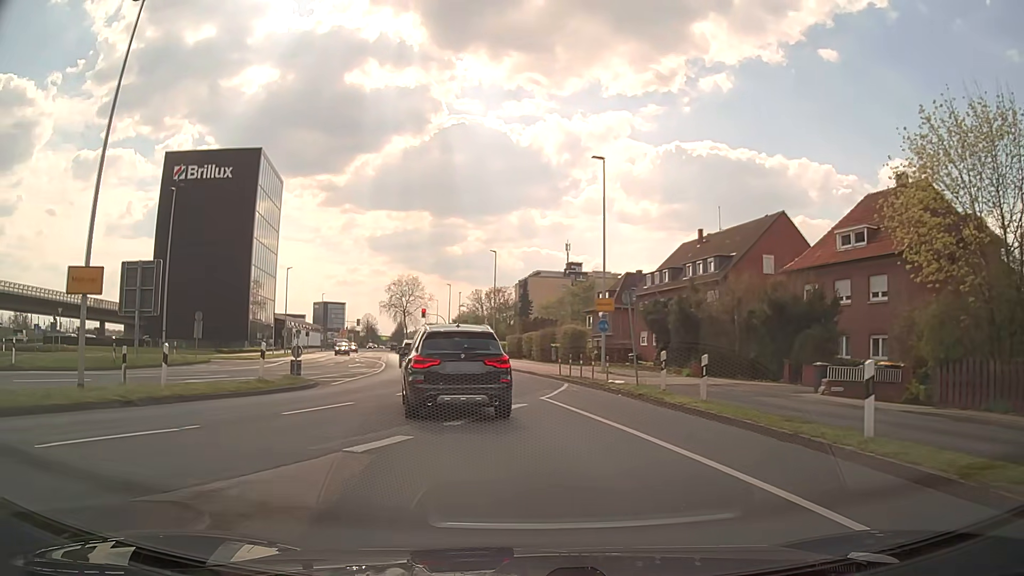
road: secondary_link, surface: asphalt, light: Day
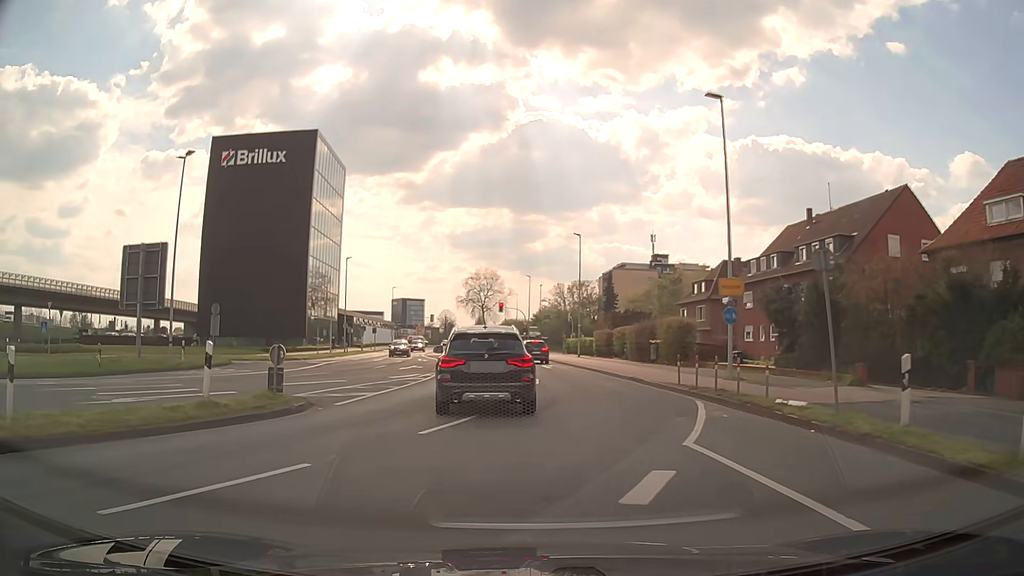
(-0.5, +8.3) m; -6°
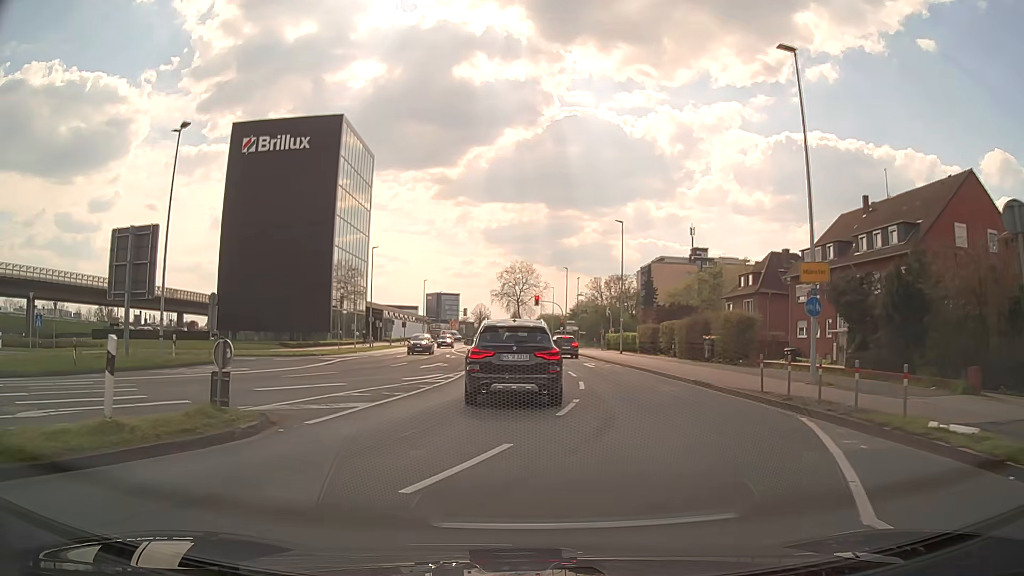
(-0.2, +4.3) m; -4°
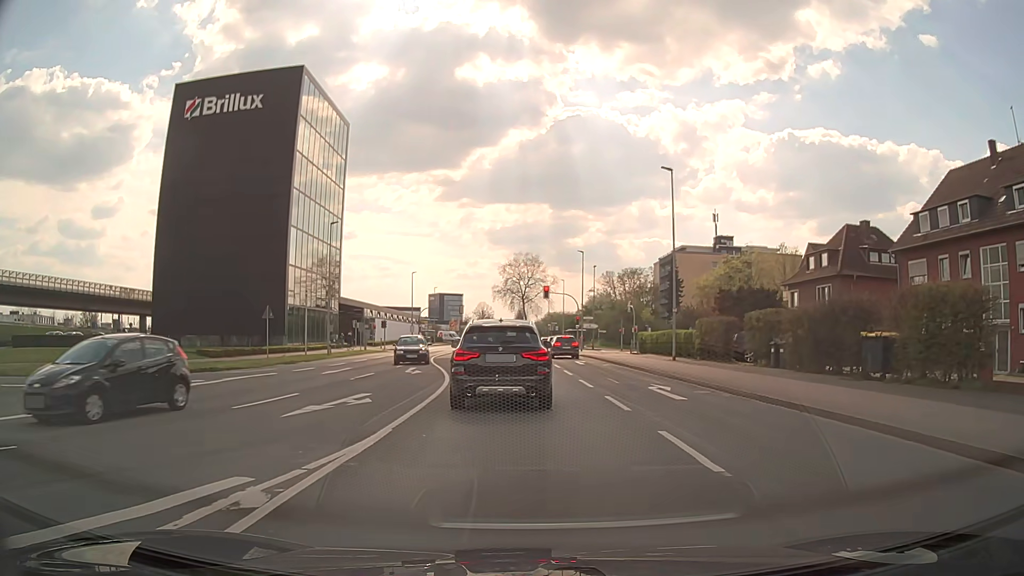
(-0.1, +16.8) m; -1°
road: secondary
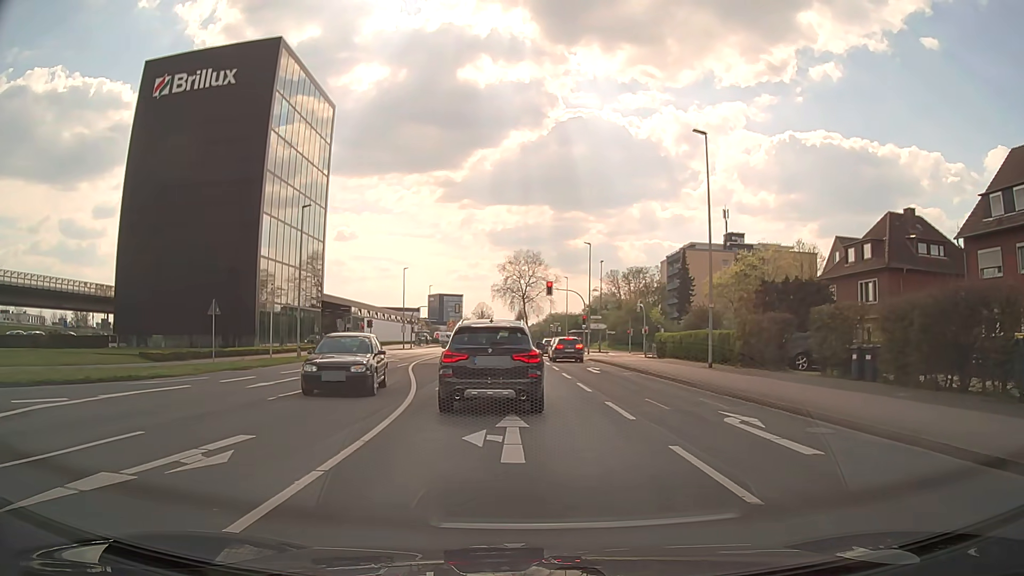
(0.0, +7.1) m; +1°
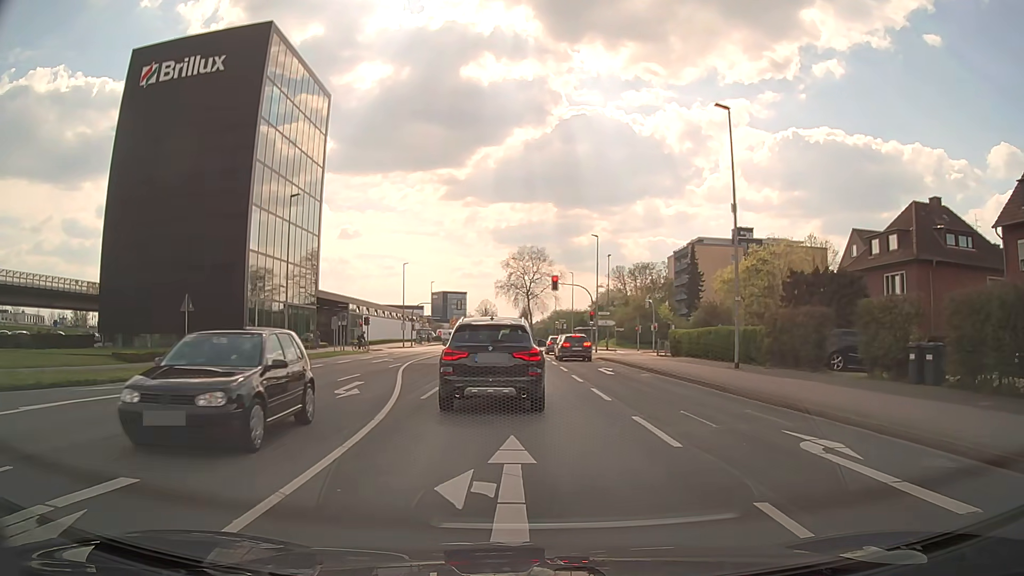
(0.0, +3.1) m; 0°
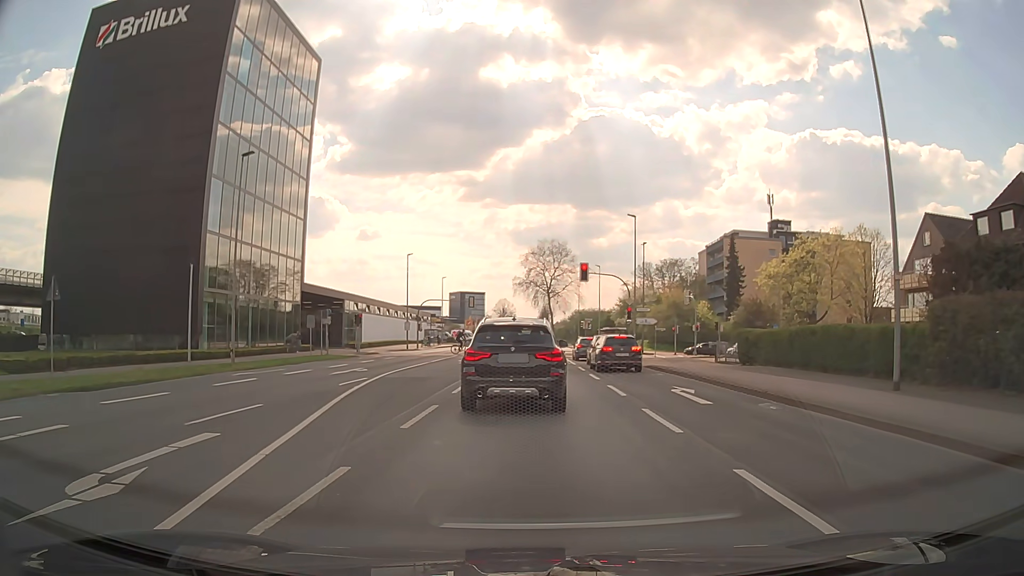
(-0.3, +10.6) m; -3°
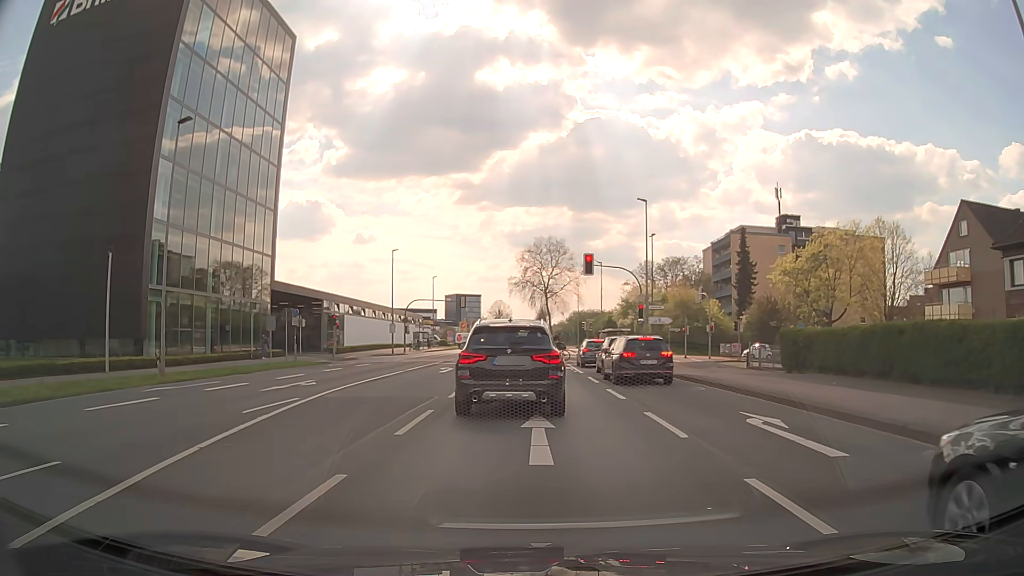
(+0.1, +6.4) m; +1°
